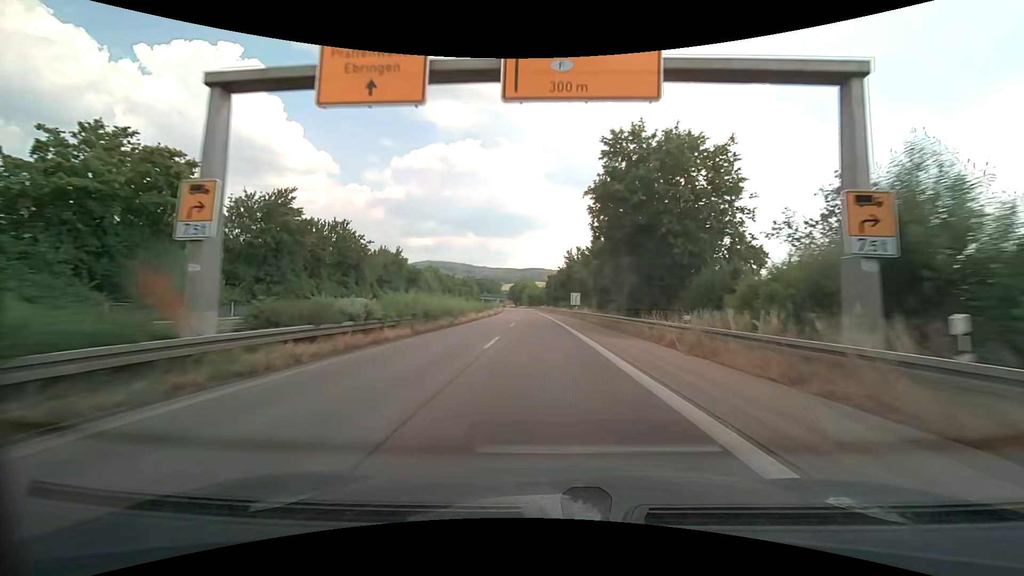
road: trunk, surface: asphalt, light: Day
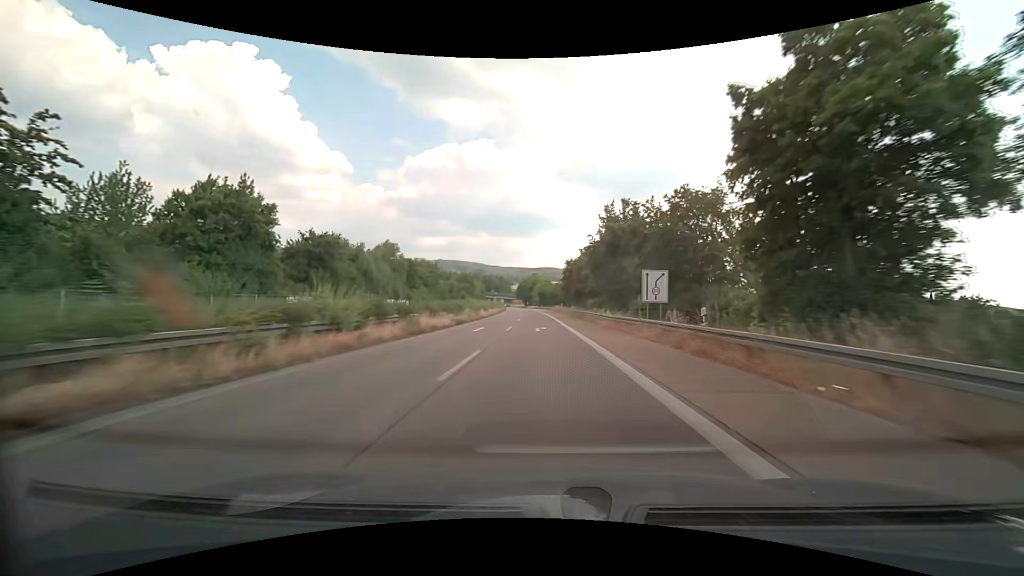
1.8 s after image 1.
(-0.6, +42.9) m; -2°
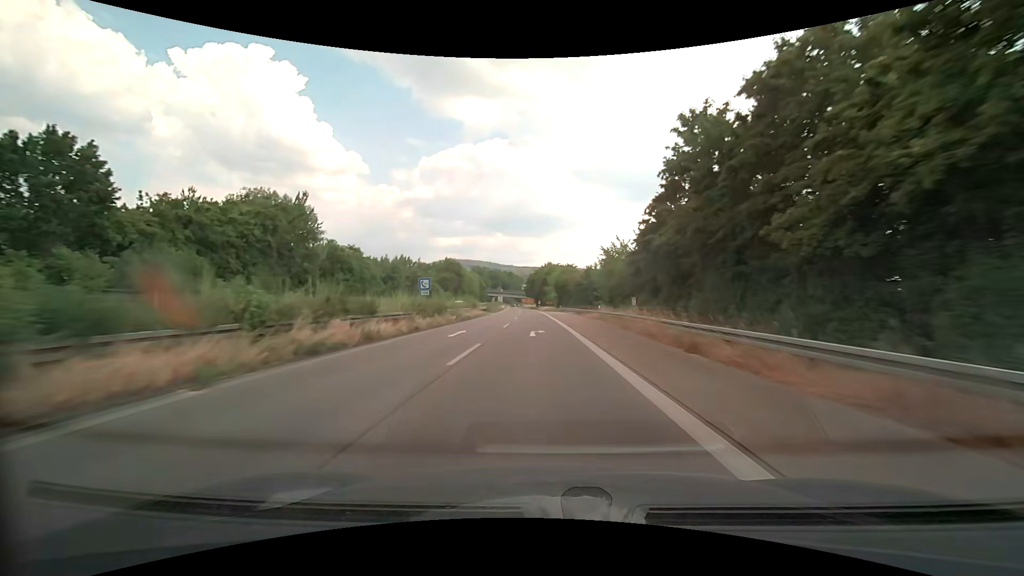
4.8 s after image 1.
(-1.1, +70.2) m; -2°
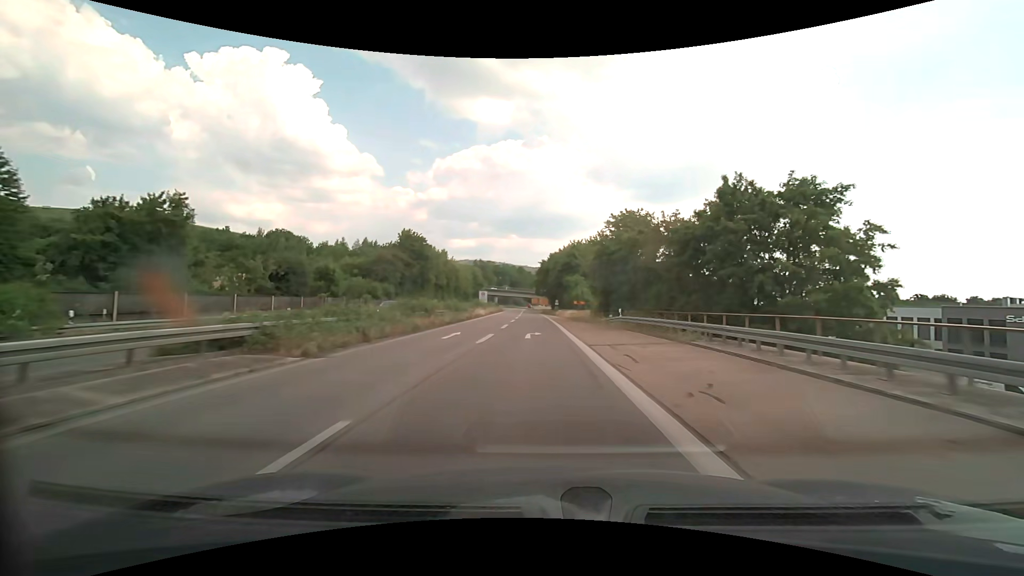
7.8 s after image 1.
(-1.0, +64.8) m; -2°
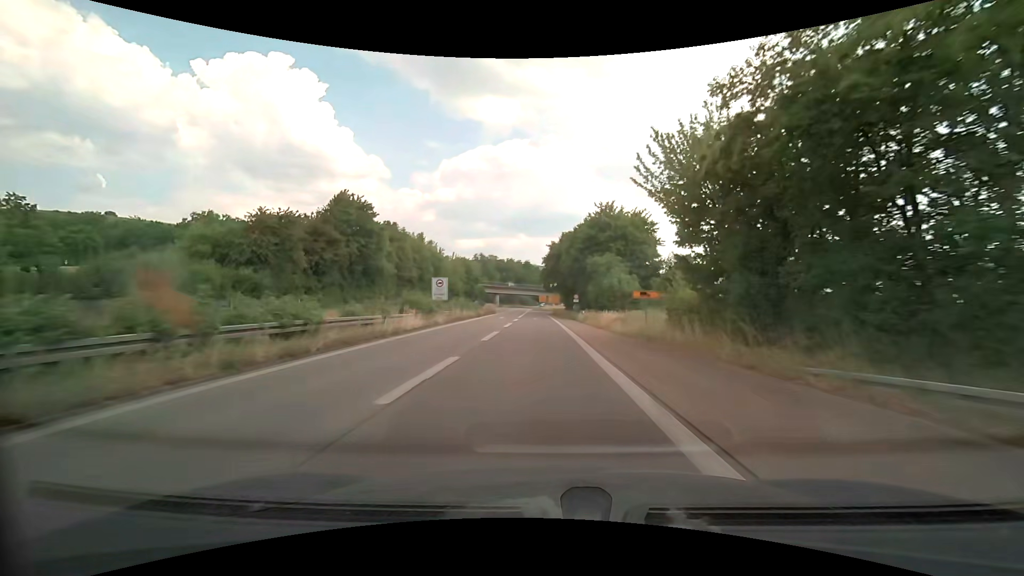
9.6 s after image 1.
(-0.3, +34.9) m; -1°
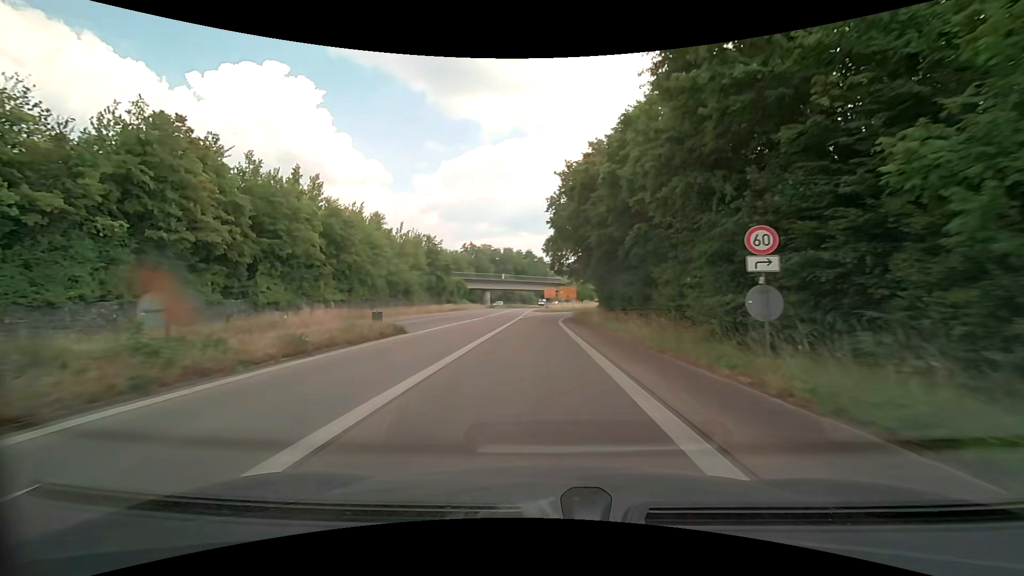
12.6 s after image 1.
(-0.5, +51.5) m; -1°
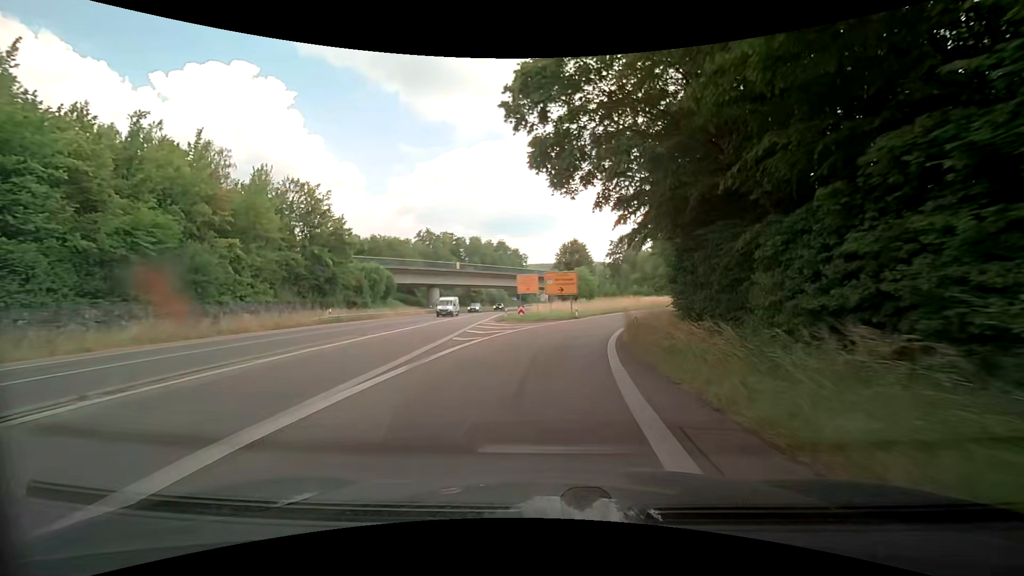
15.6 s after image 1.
(+0.2, +44.3) m; +2°
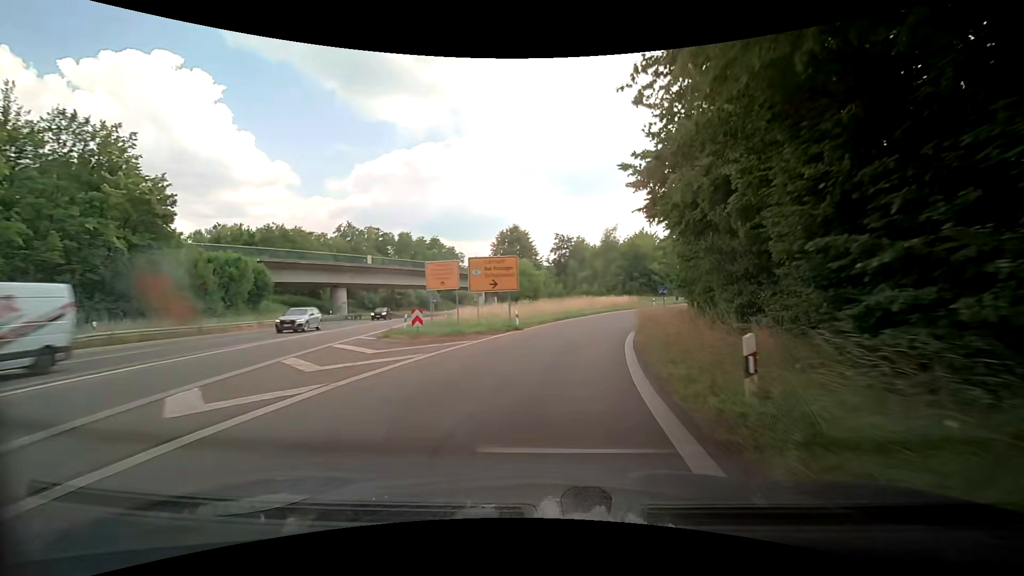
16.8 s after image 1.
(+0.9, +17.4) m; +7°
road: trunk_link
(0, +10) (+1, +20) (+3, +30) (+6, +39) (+10, +49) (+15, +57) (+20, +66) (+26, +74) (+32, +82) (+39, +89) m
